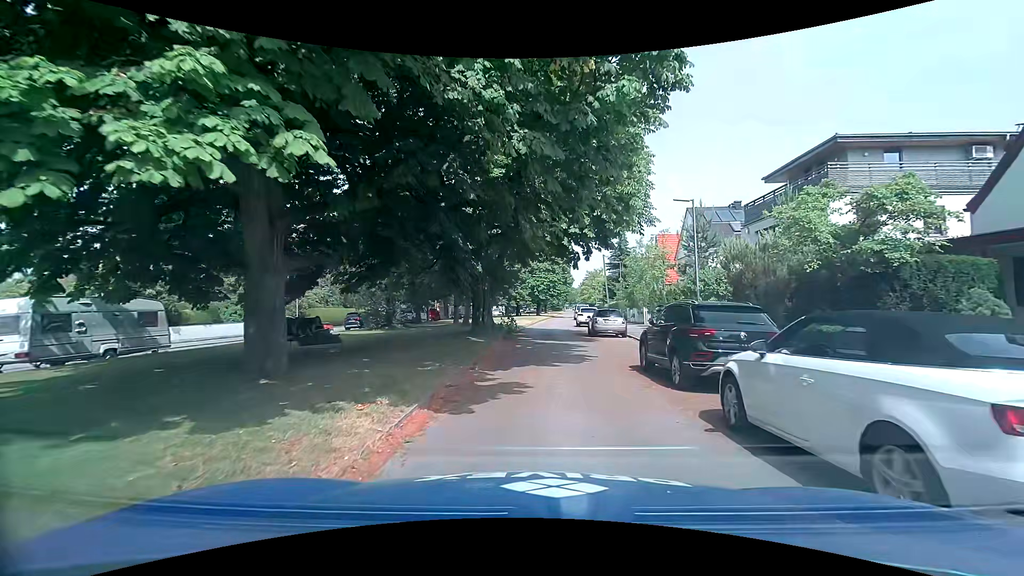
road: residential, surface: asphalt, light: Day
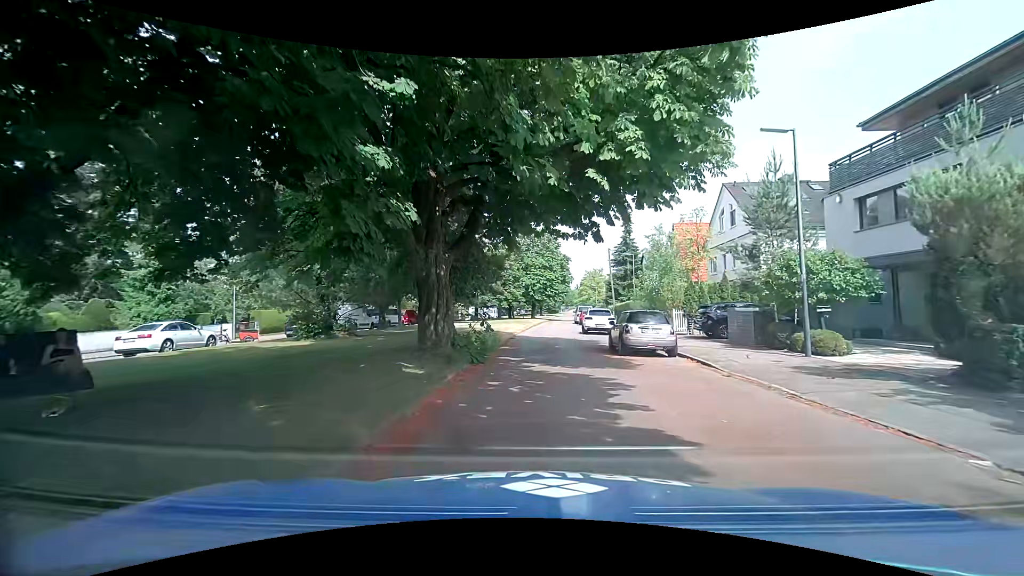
(-0.1, +9.5) m; 0°
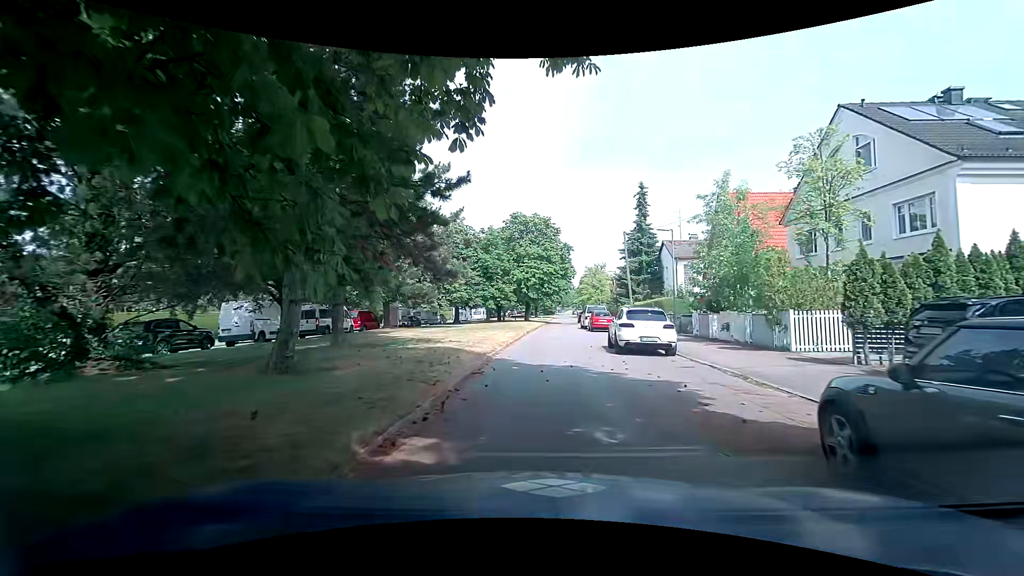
(0.0, +13.6) m; +3°
